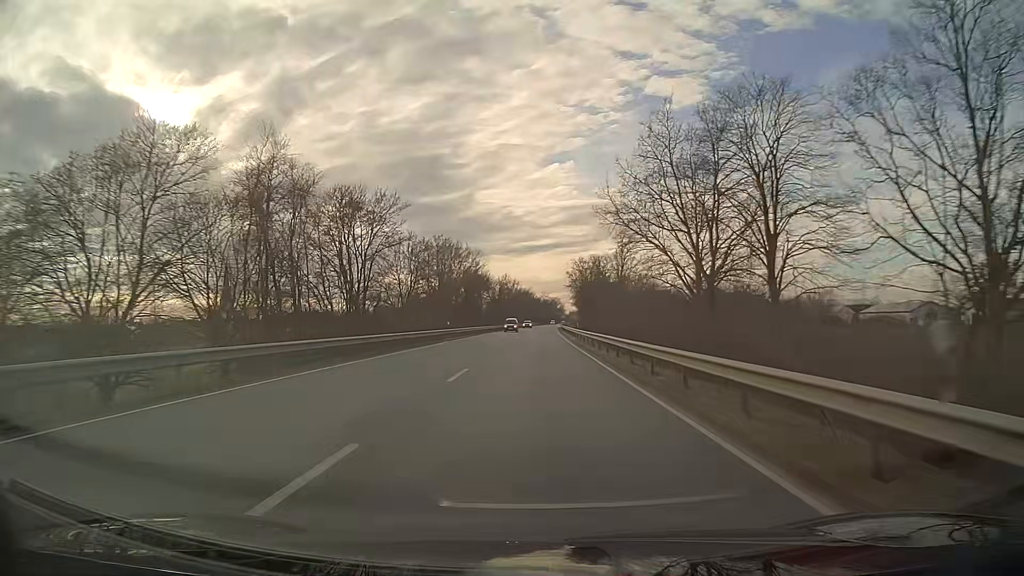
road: primary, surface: asphalt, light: Day
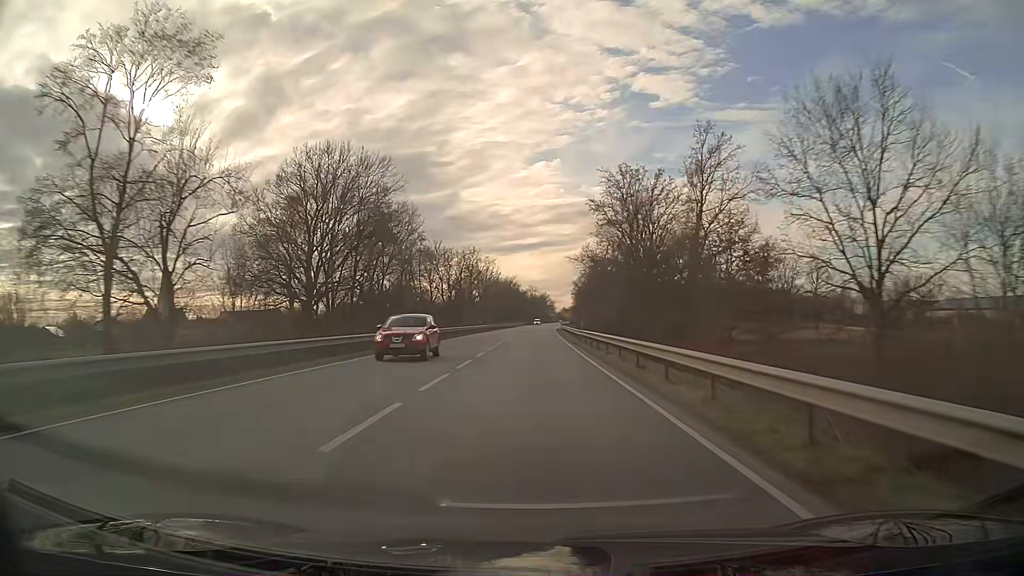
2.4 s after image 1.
(+0.7, +63.2) m; +1°
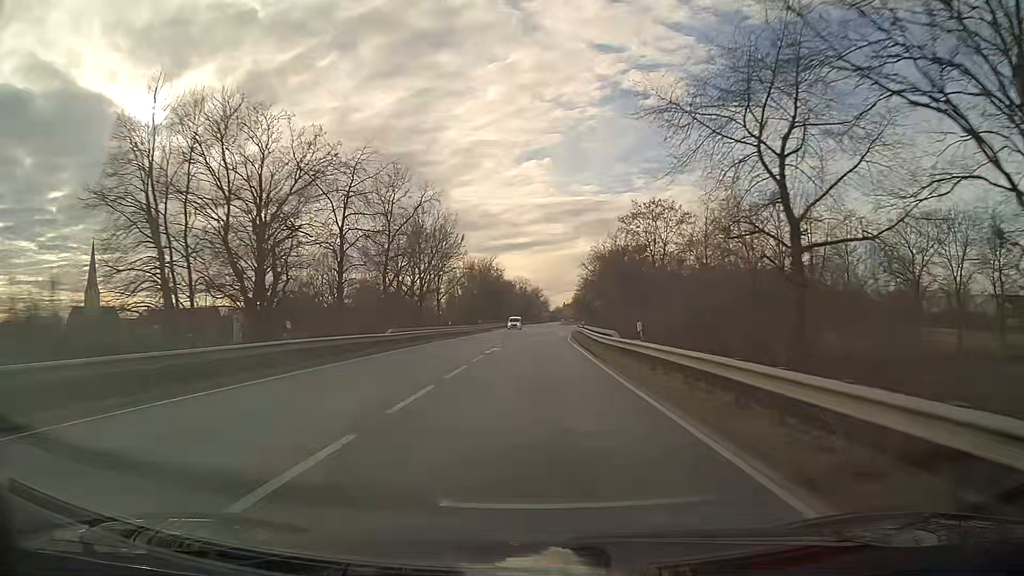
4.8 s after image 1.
(+0.4, +63.2) m; +1°
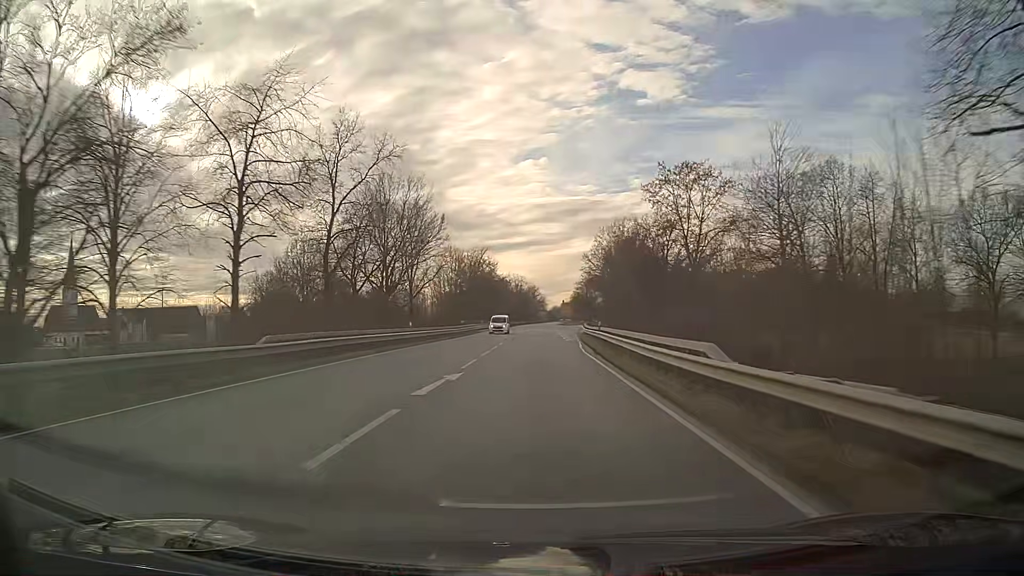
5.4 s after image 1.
(+0.1, +15.9) m; 0°
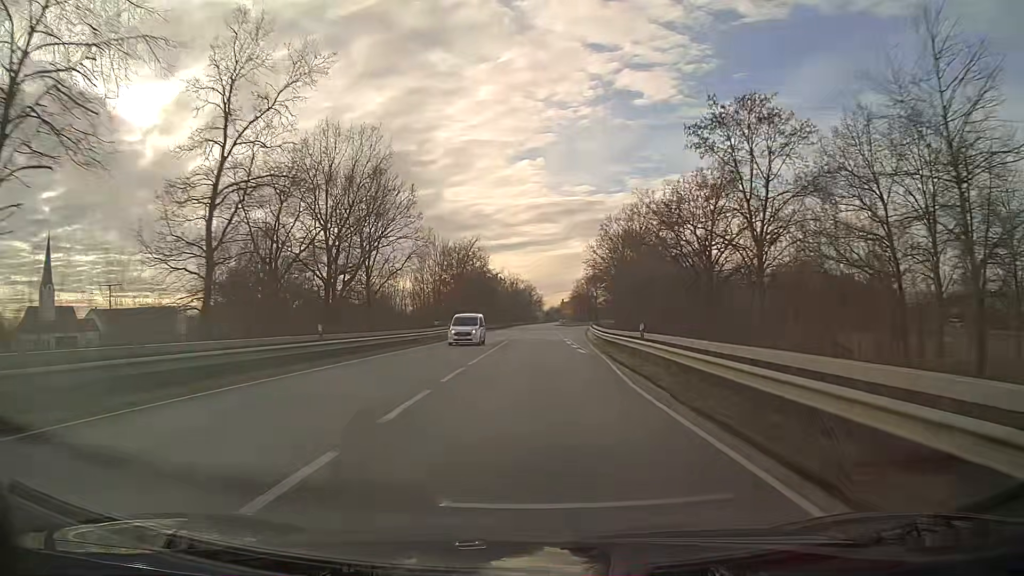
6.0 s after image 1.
(0.0, +15.6) m; 0°
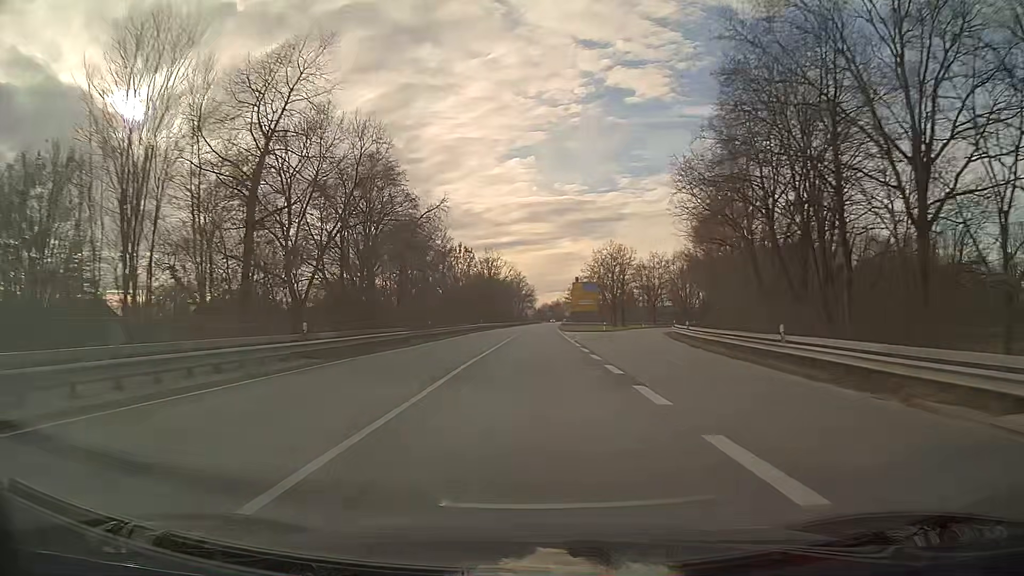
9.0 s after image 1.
(+0.6, +79.0) m; +1°
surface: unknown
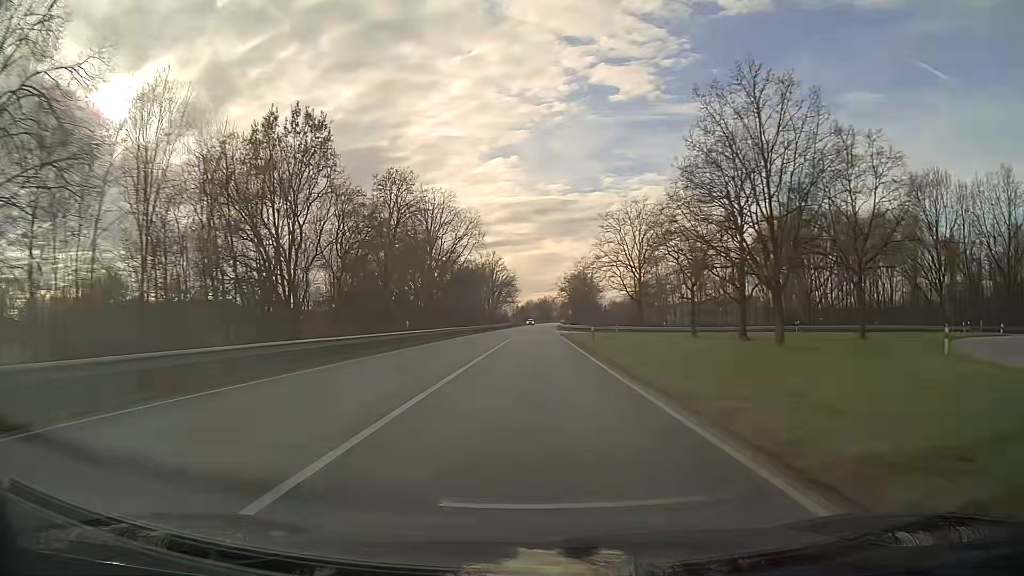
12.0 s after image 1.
(+0.9, +79.0) m; +1°
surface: asphalt
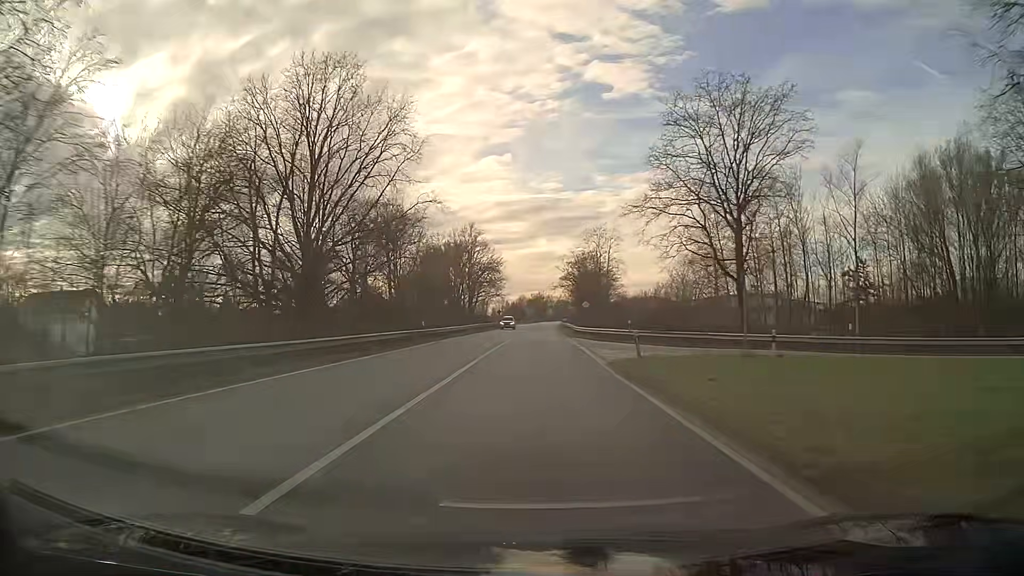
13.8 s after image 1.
(+0.2, +47.4) m; +1°
